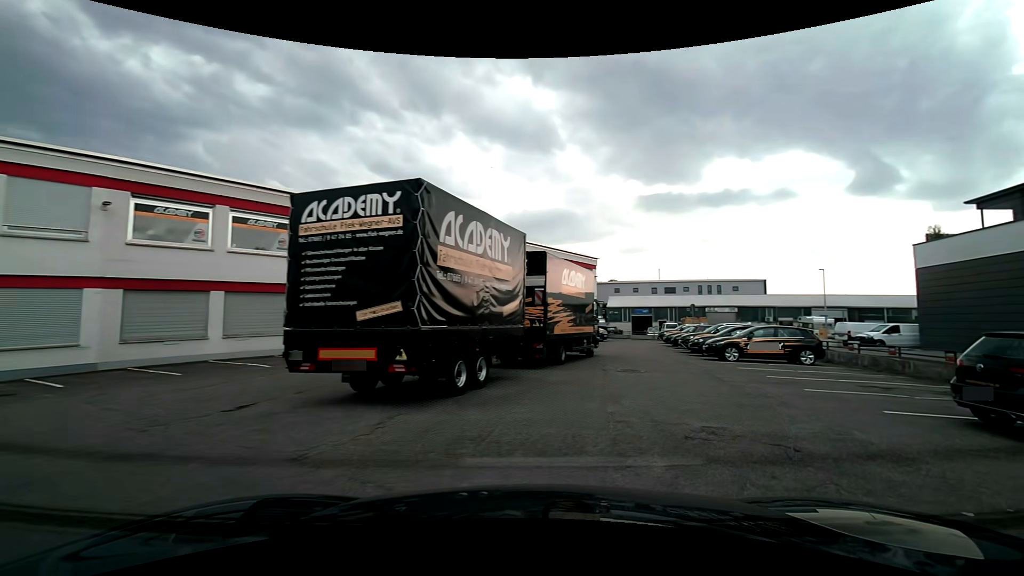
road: unclassified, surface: asphalt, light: Day
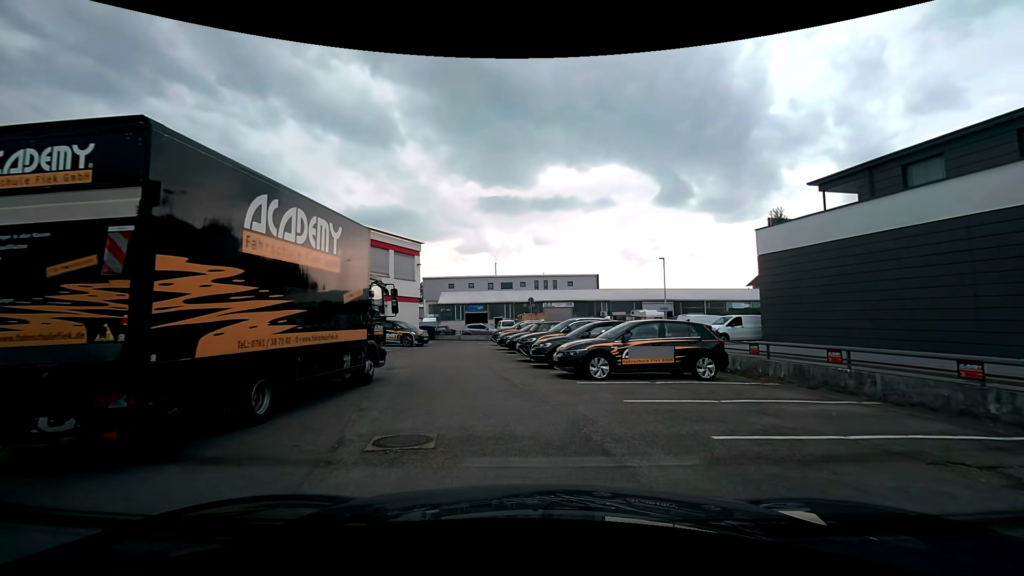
(+2.0, +9.0) m; +16°
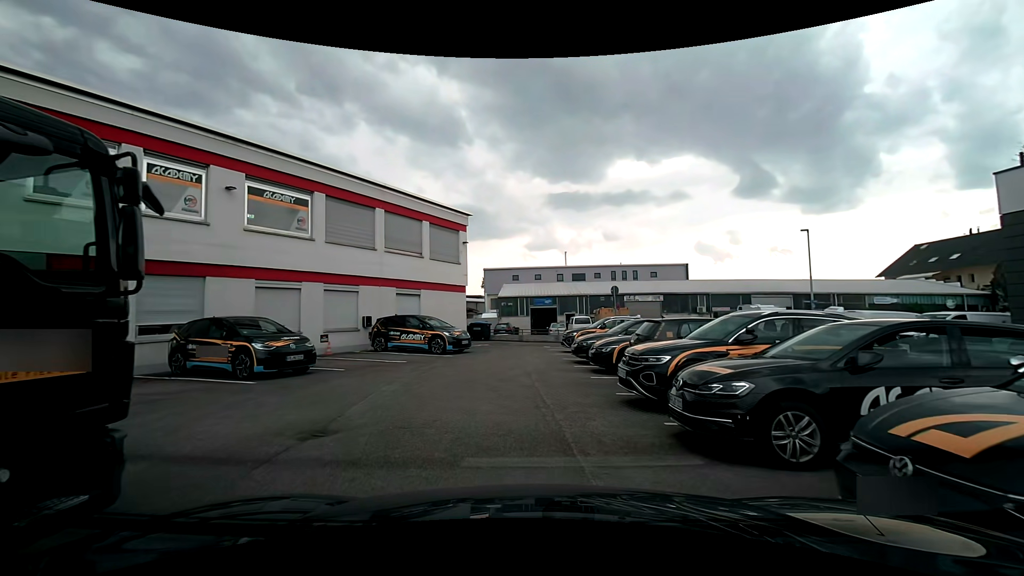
(-0.4, +9.7) m; -7°
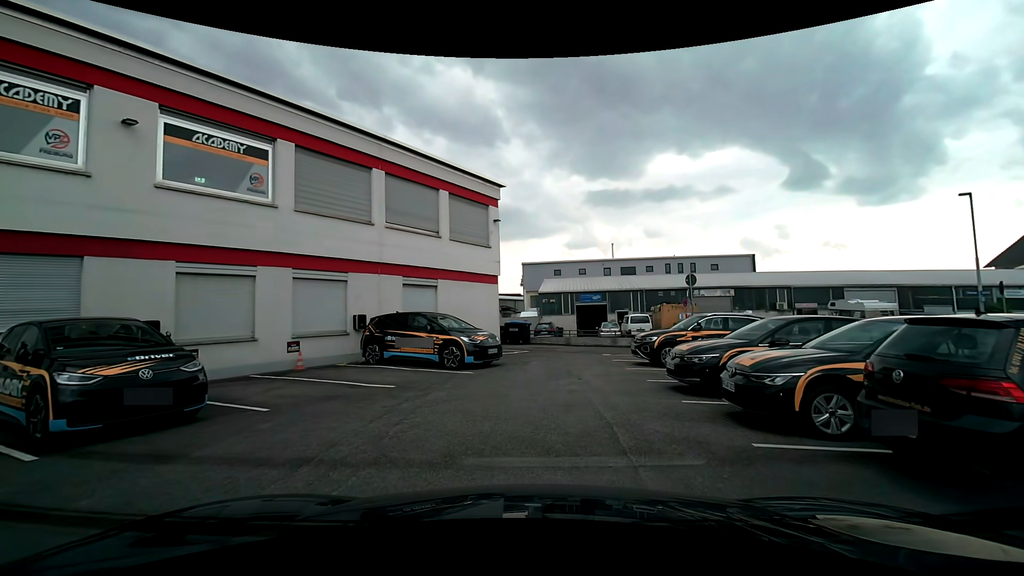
(-0.3, +6.4) m; -4°
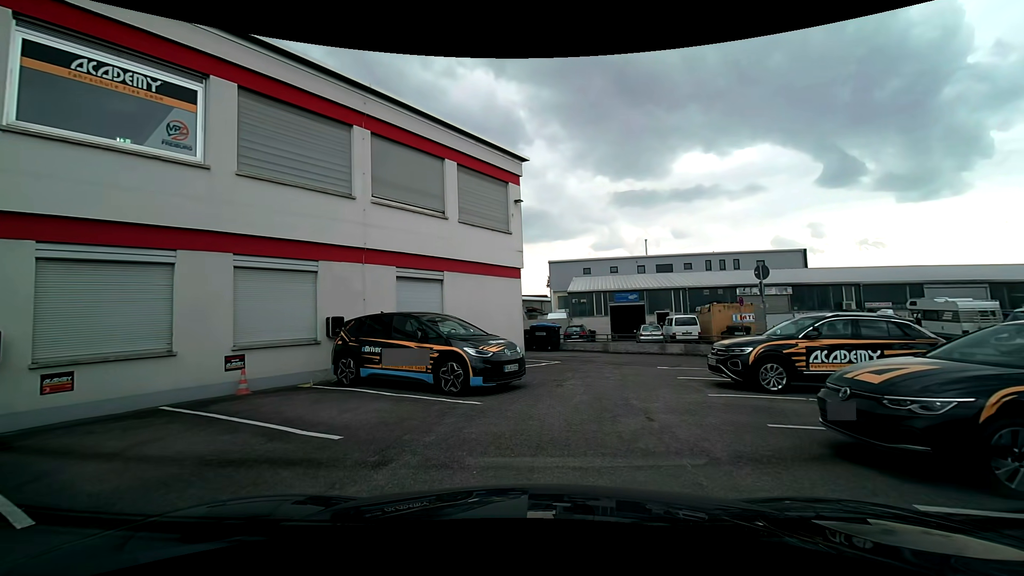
(-0.1, +4.2) m; -4°
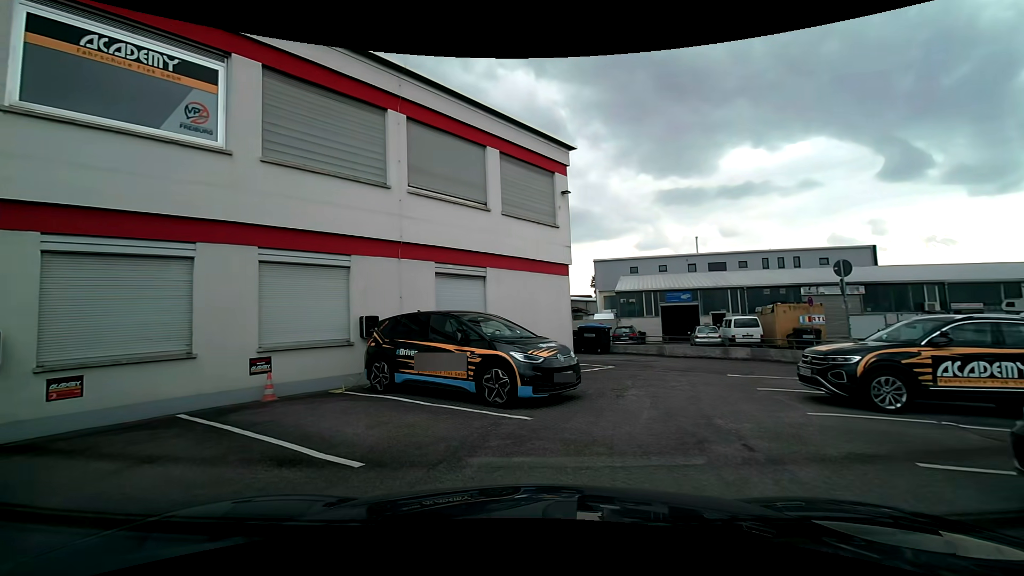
(-0.1, +1.3) m; -7°
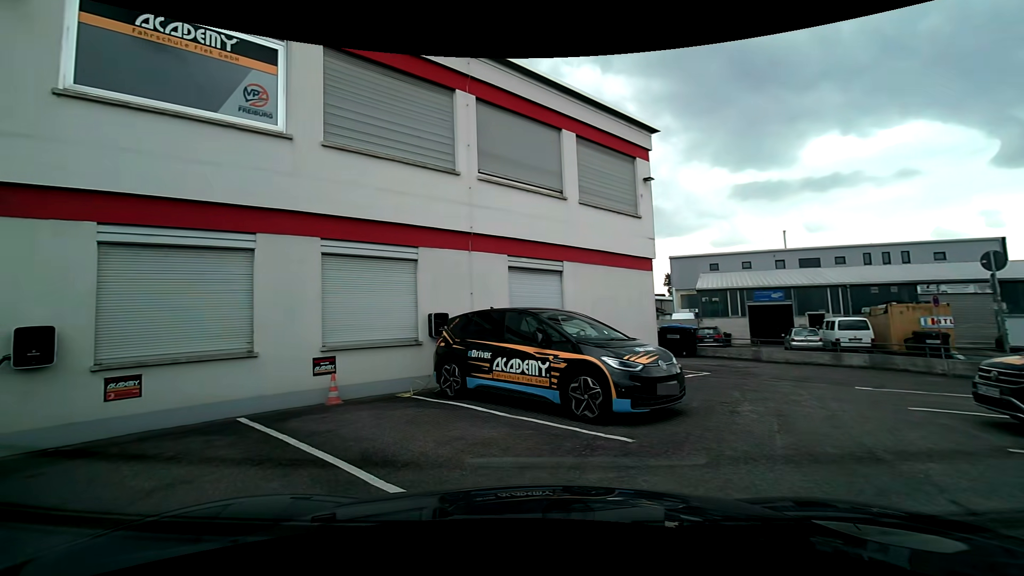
(-0.1, +1.2) m; -8°
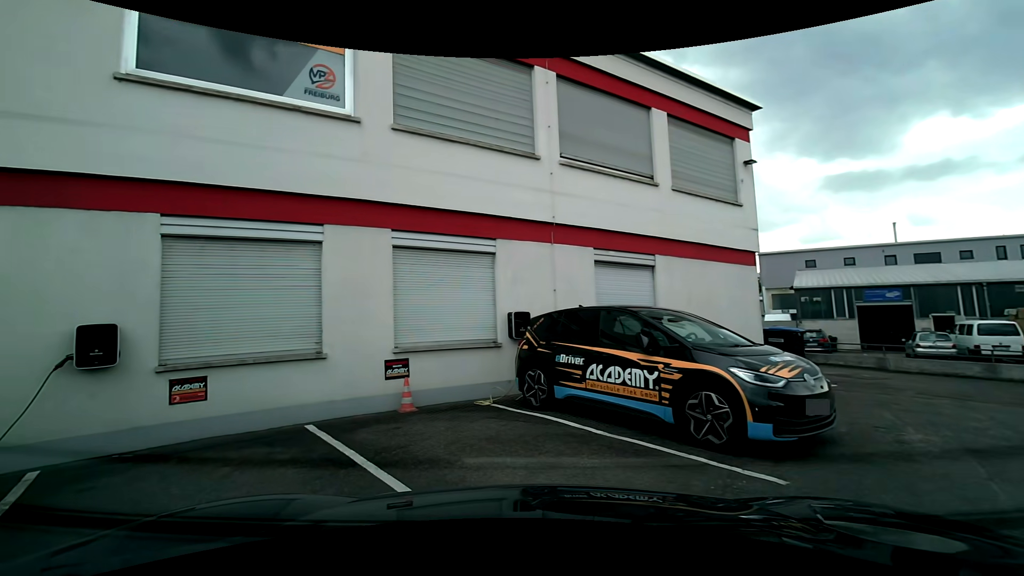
(-0.1, +1.1) m; -7°
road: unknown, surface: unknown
